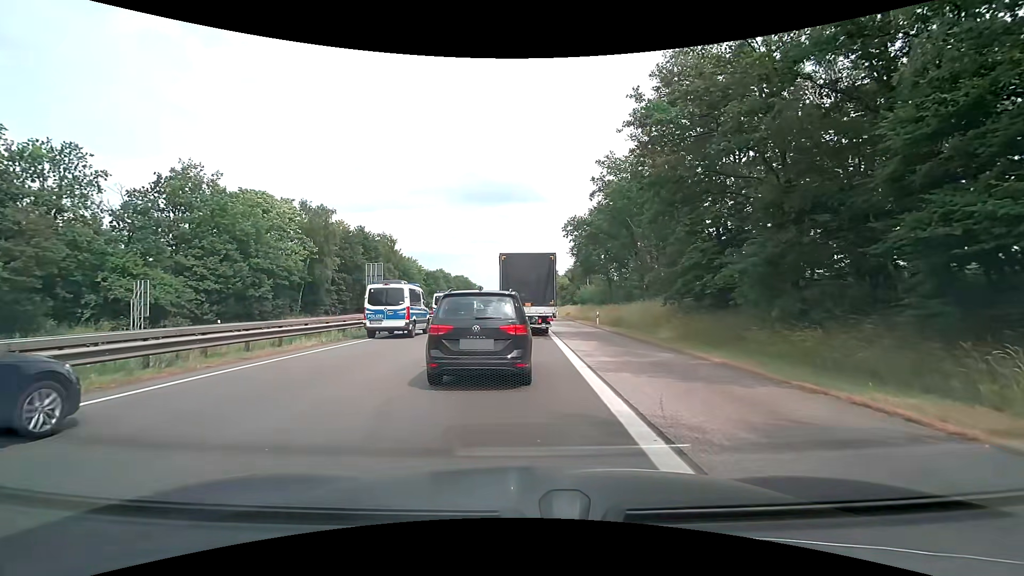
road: motorway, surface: asphalt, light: Day
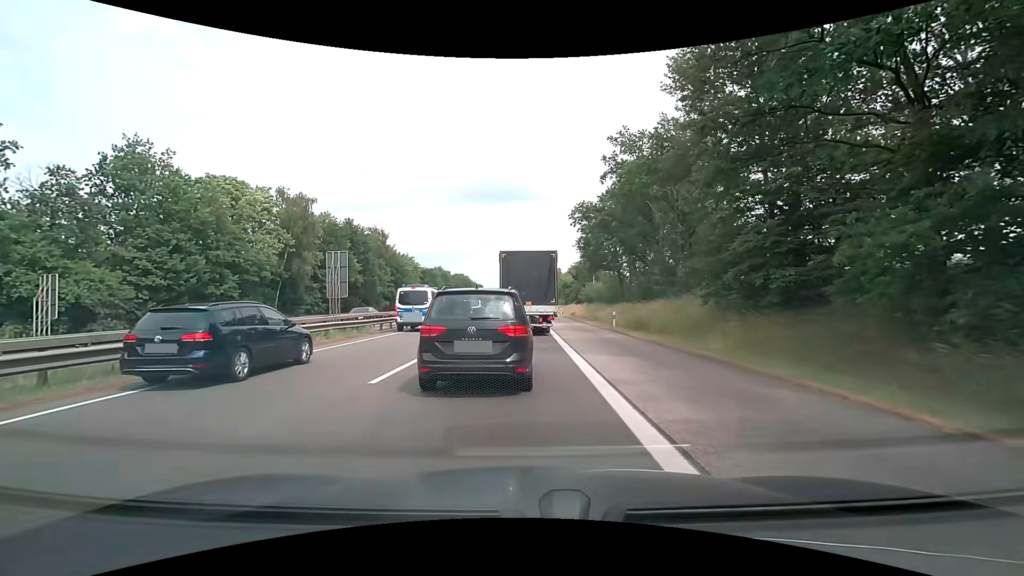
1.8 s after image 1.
(0.0, +6.4) m; -2°
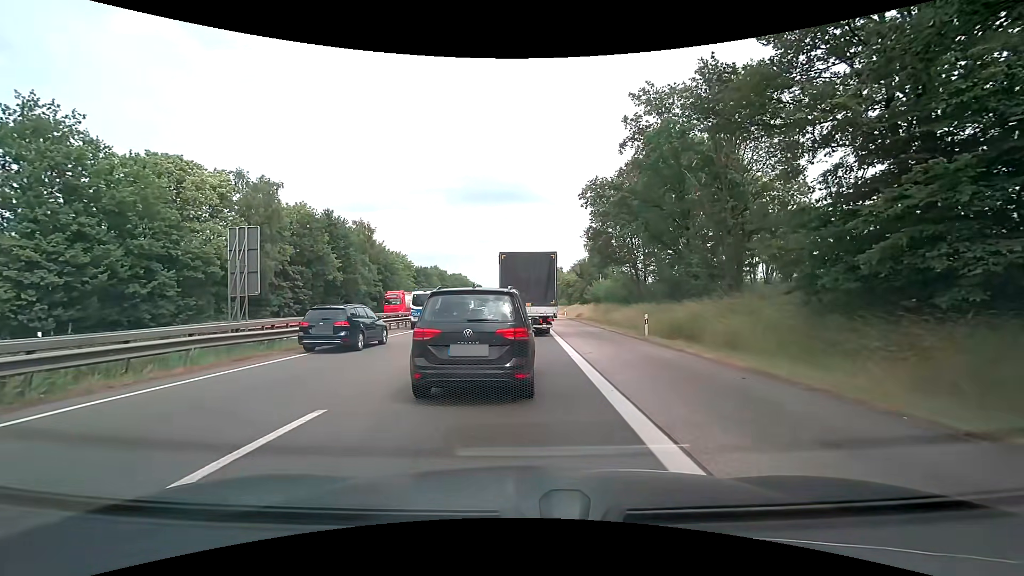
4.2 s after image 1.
(+0.2, +8.2) m; +2°
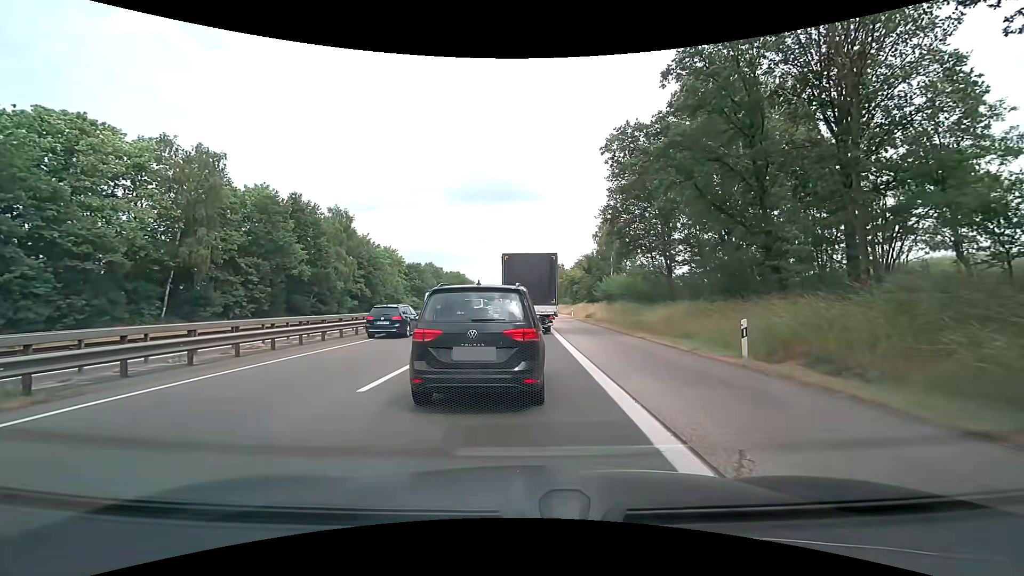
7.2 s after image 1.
(-0.1, +10.1) m; -1°
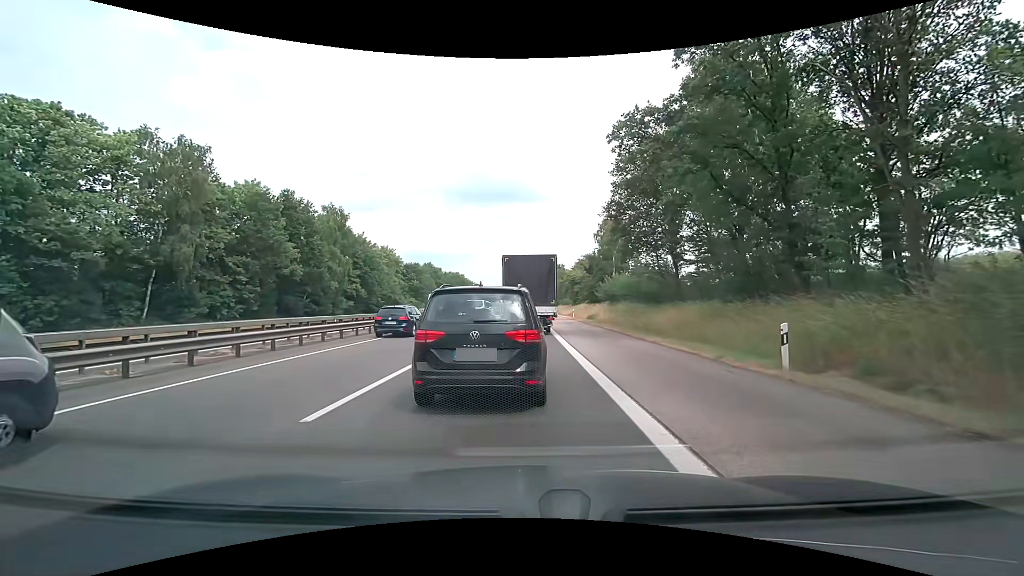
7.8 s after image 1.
(0.0, +2.0) m; +1°
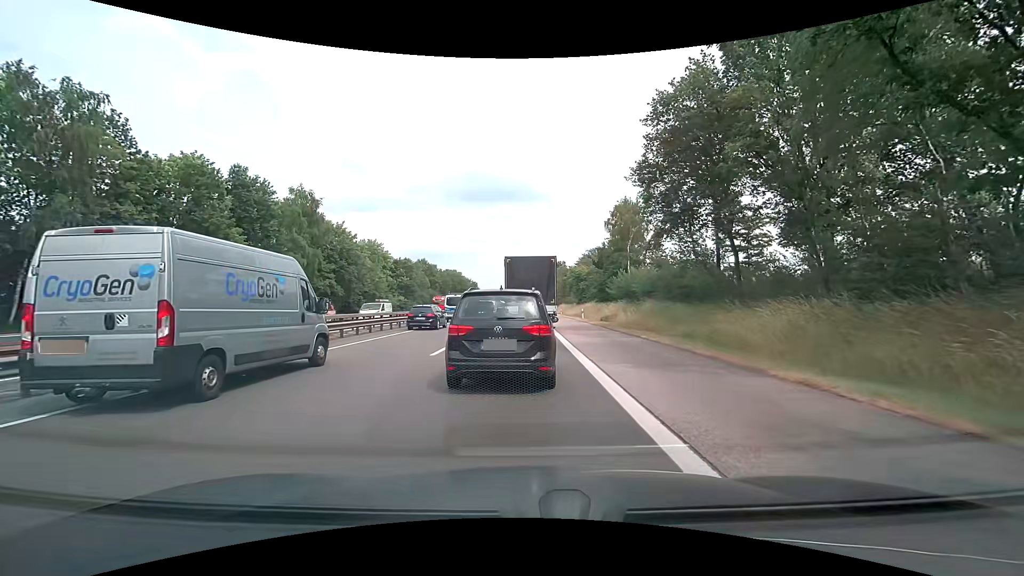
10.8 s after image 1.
(0.0, +10.0) m; +1°
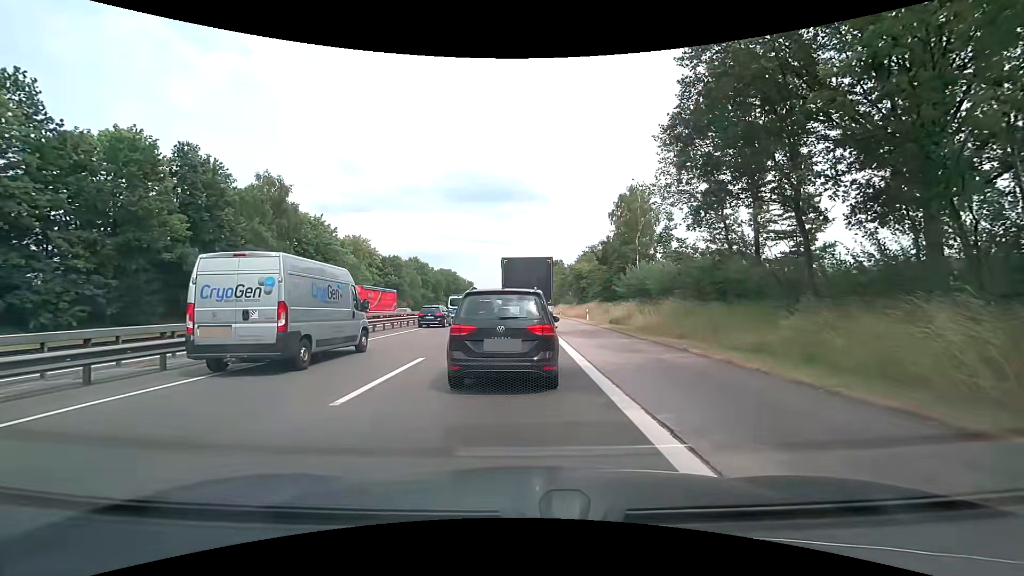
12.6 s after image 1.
(-0.1, +6.8) m; +1°
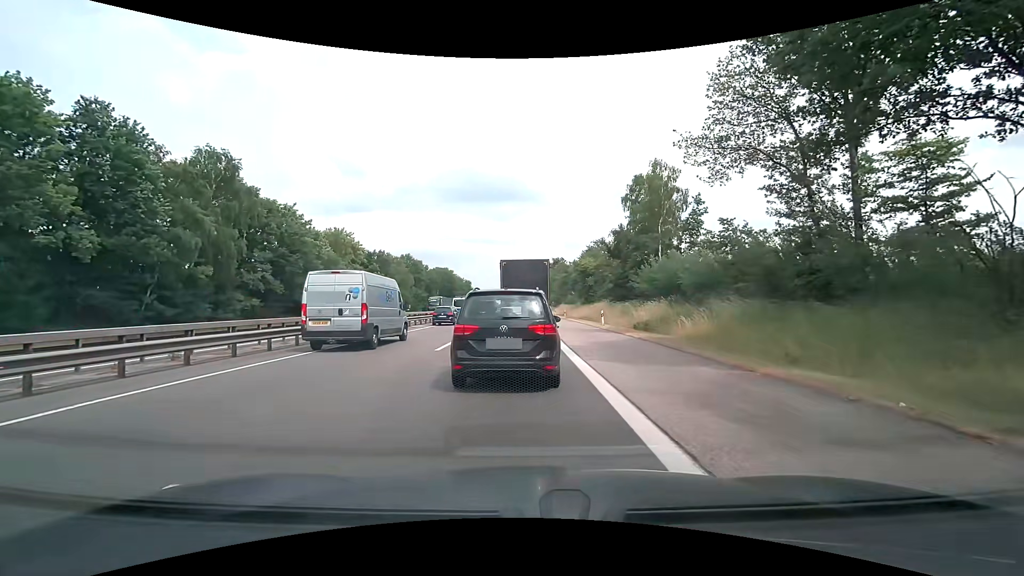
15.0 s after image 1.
(-0.1, +9.1) m; -2°
(0, +10) (0, +20) (0, +30) (0, +40) (0, +50) (0, +60) (+1, +70) (+1, +80) (+1, +90) (+1, +100) m
